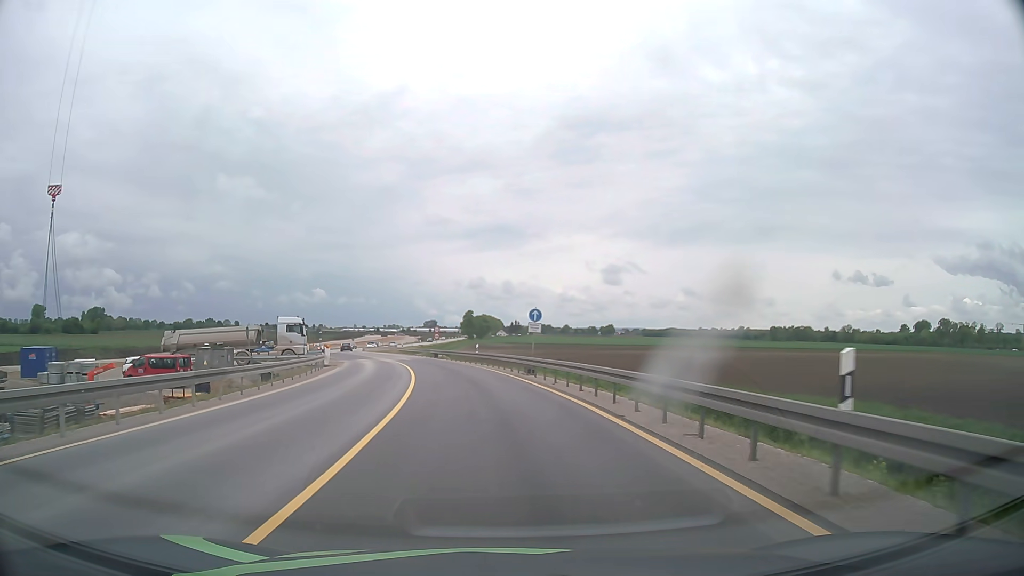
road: unclassified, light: Day
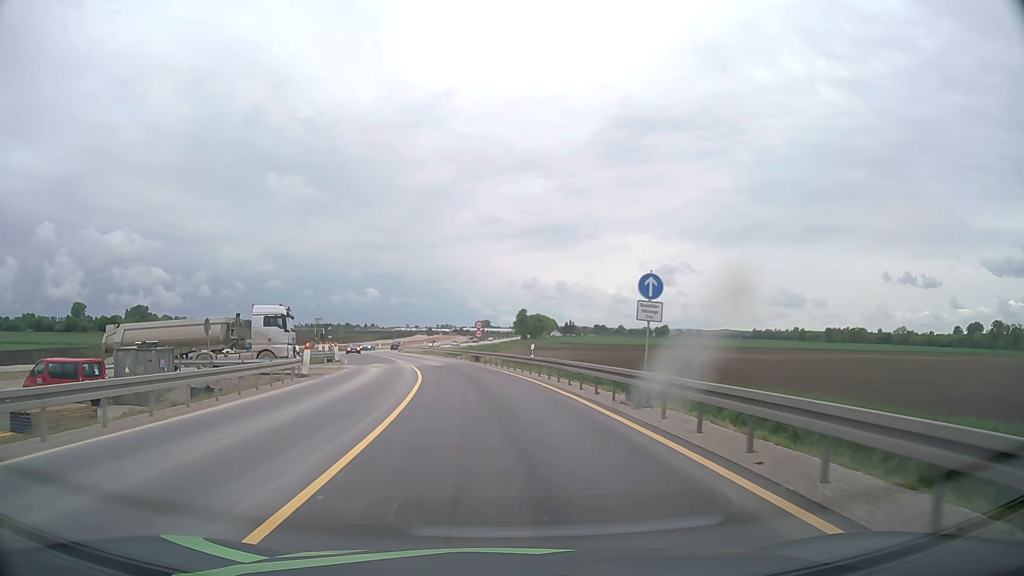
(-0.6, +15.3) m; -4°
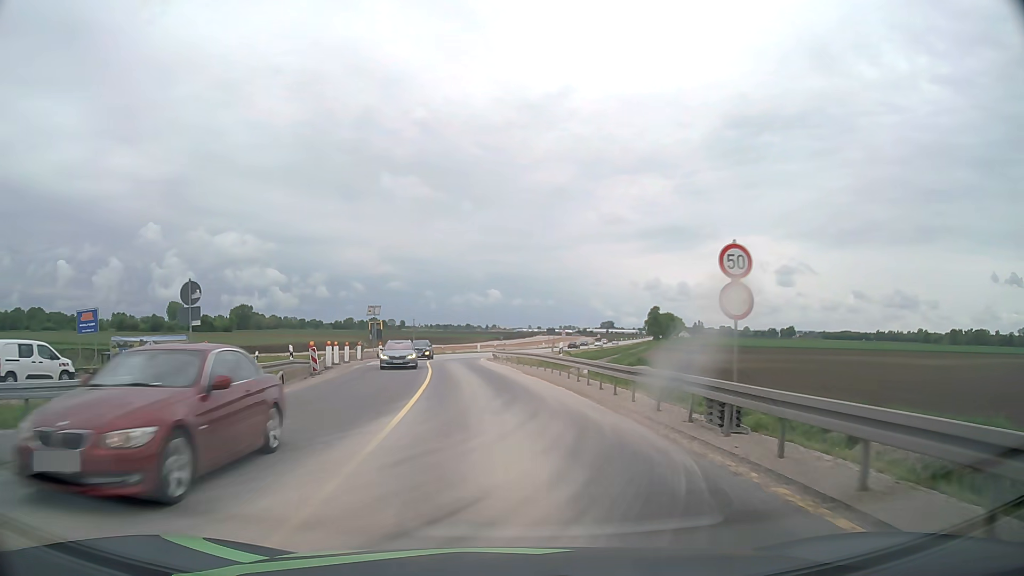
(-3.4, +37.9) m; -10°
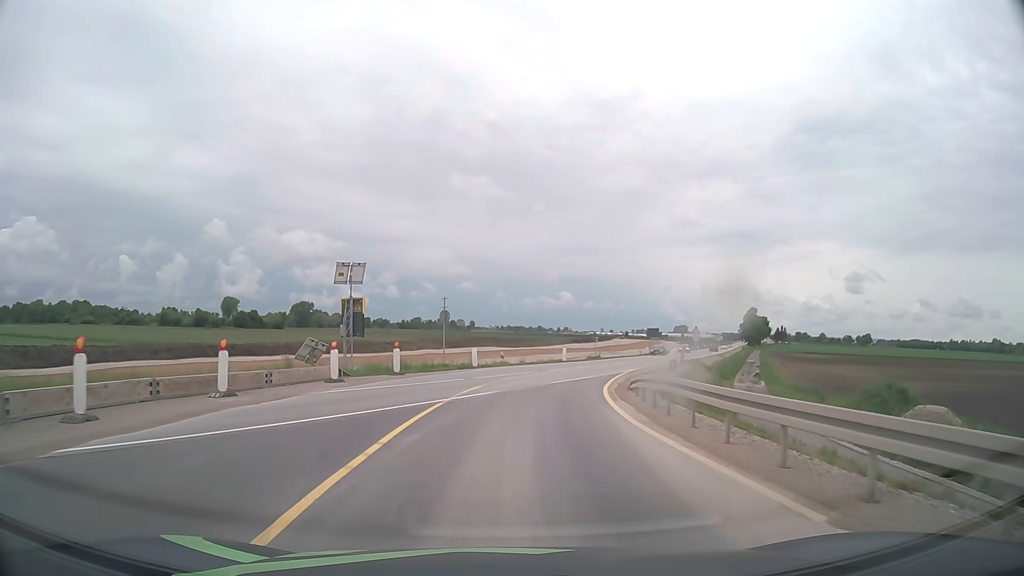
(-2.6, +37.9) m; -6°
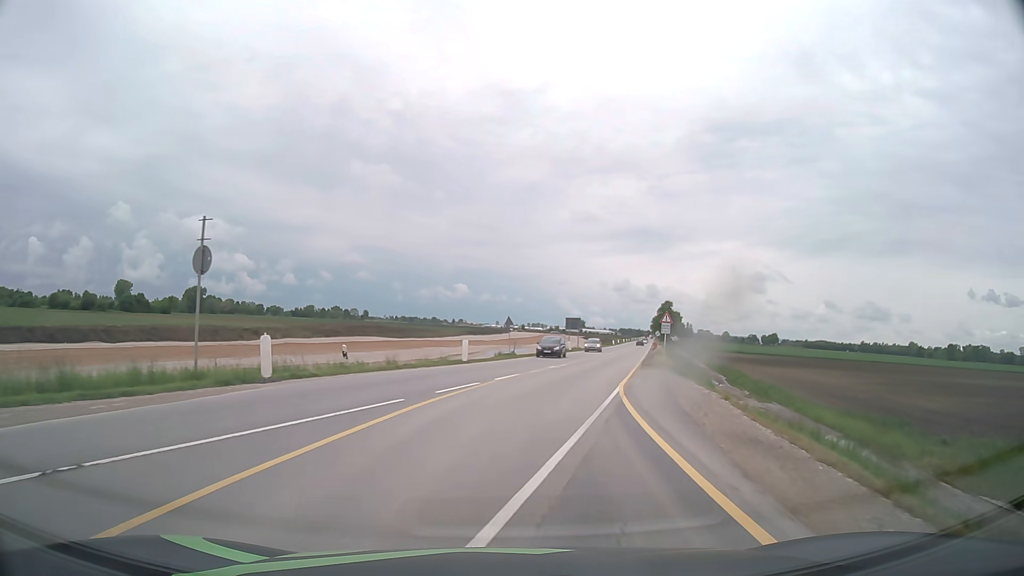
(+1.4, +22.8) m; +9°
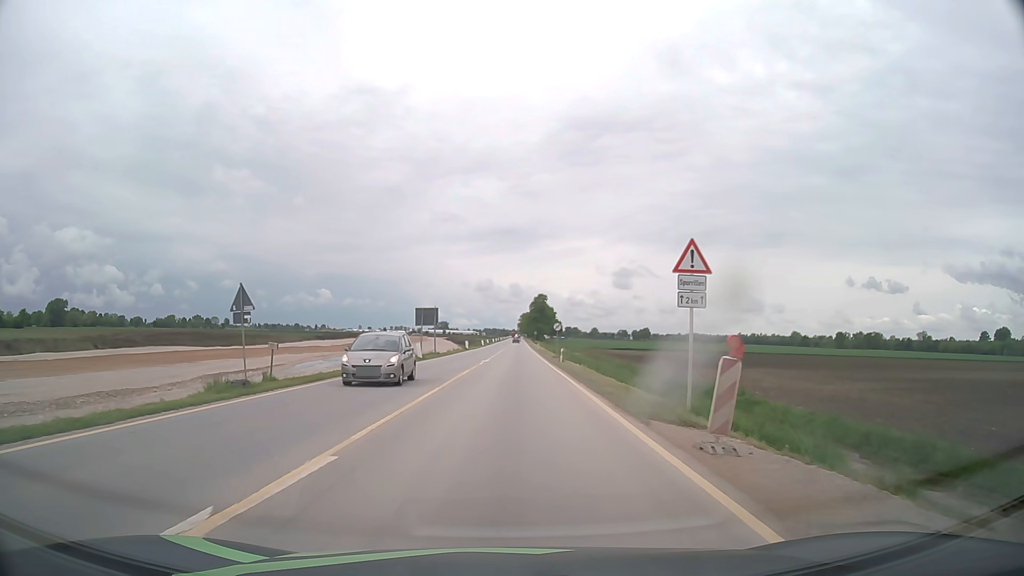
(+3.5, +30.1) m; +11°
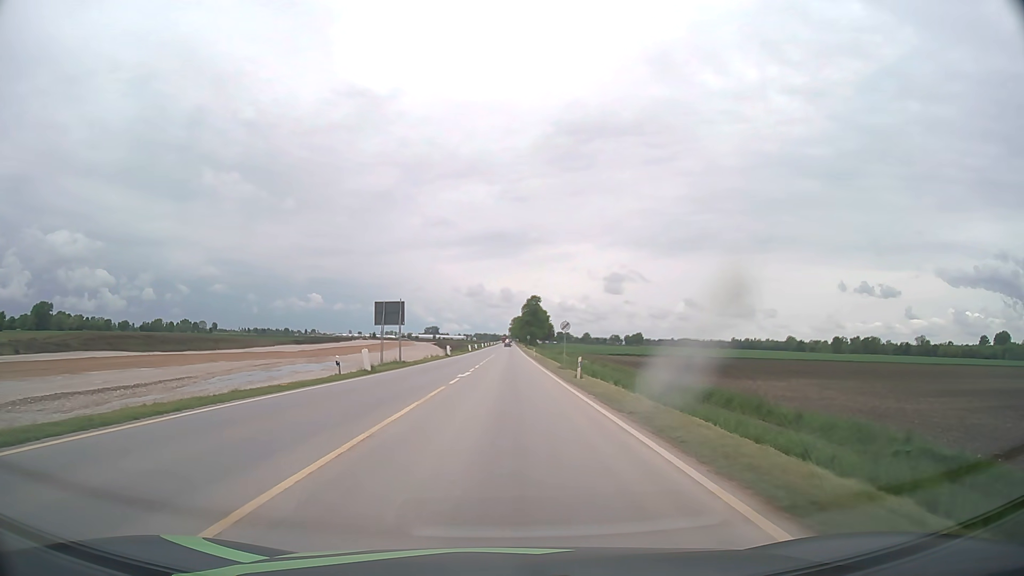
(+0.1, +15.3) m; +1°
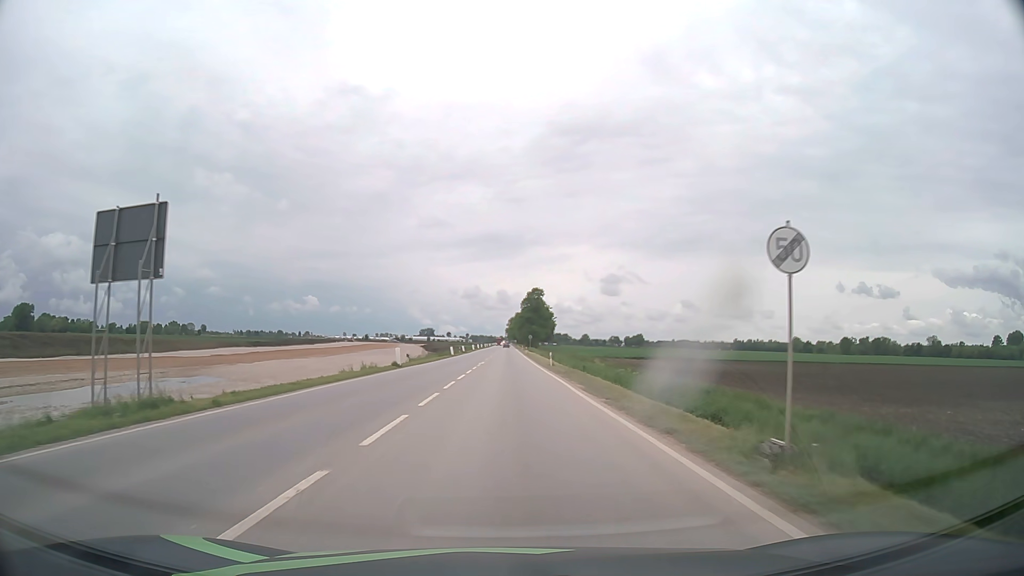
(+0.1, +33.2) m; 0°
(0, +10) (0, +20) (0, +30) (0, +40) (0, +50) (0, +60) (0, +70) (0, +80) (0, +90) (0, +100) m
